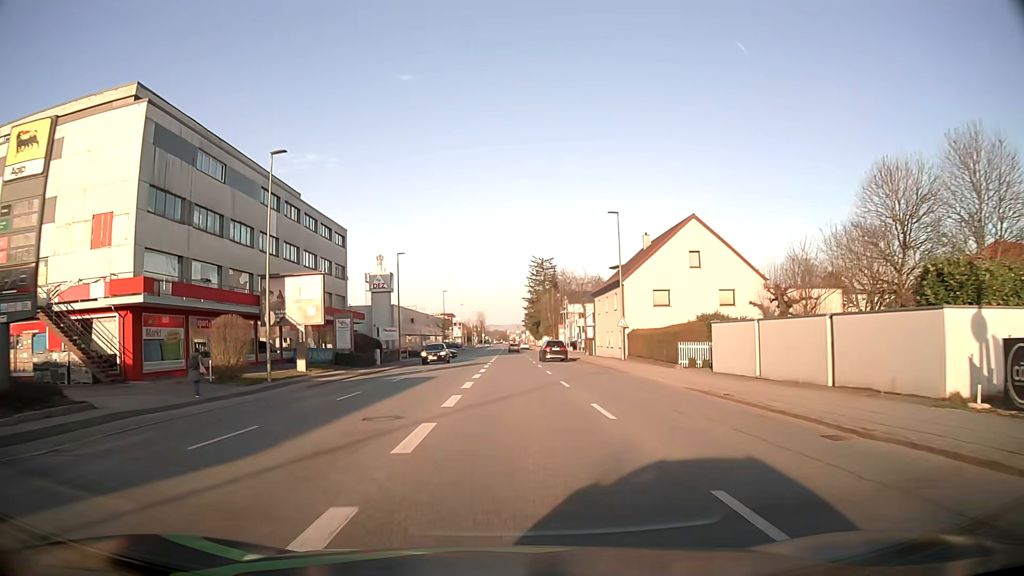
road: tertiary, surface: asphalt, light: Day
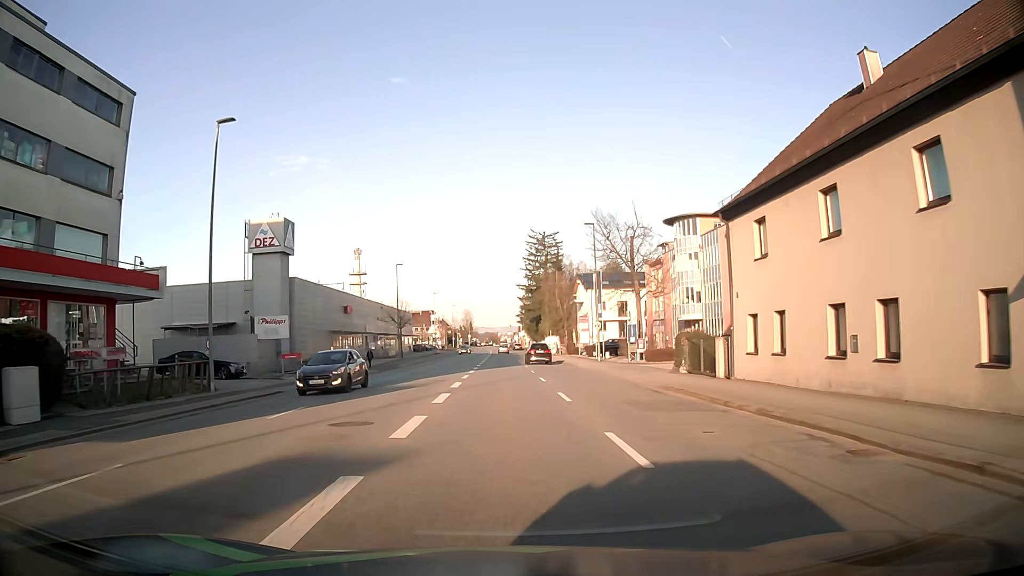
(+0.3, +40.5) m; +1°
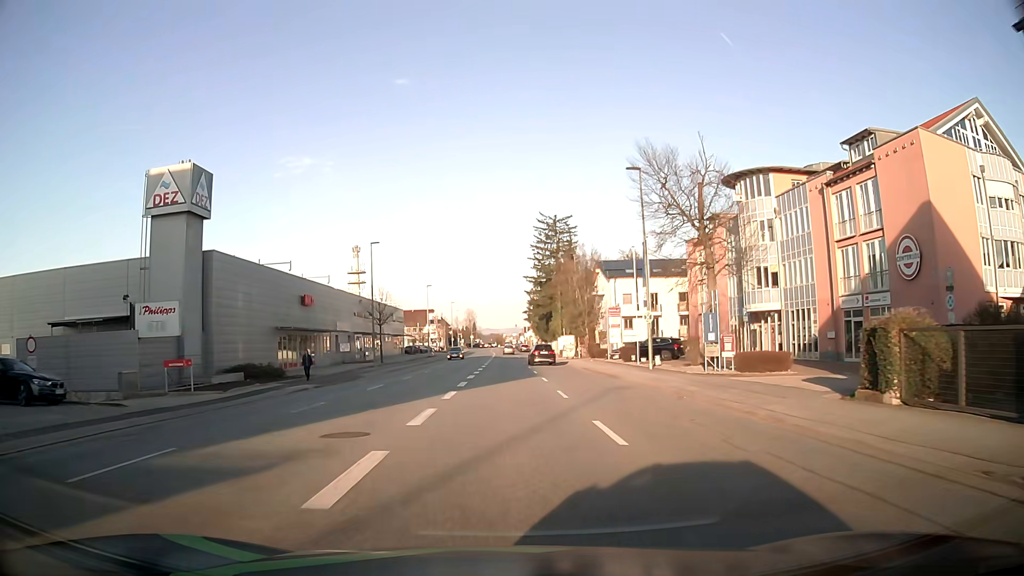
(-0.1, +16.4) m; -1°
(0, +10) (0, +20) (0, +30) (0, +40) (0, +50) (0, +60) (0, +70) (0, +80) (0, +90) (0, +100) m
